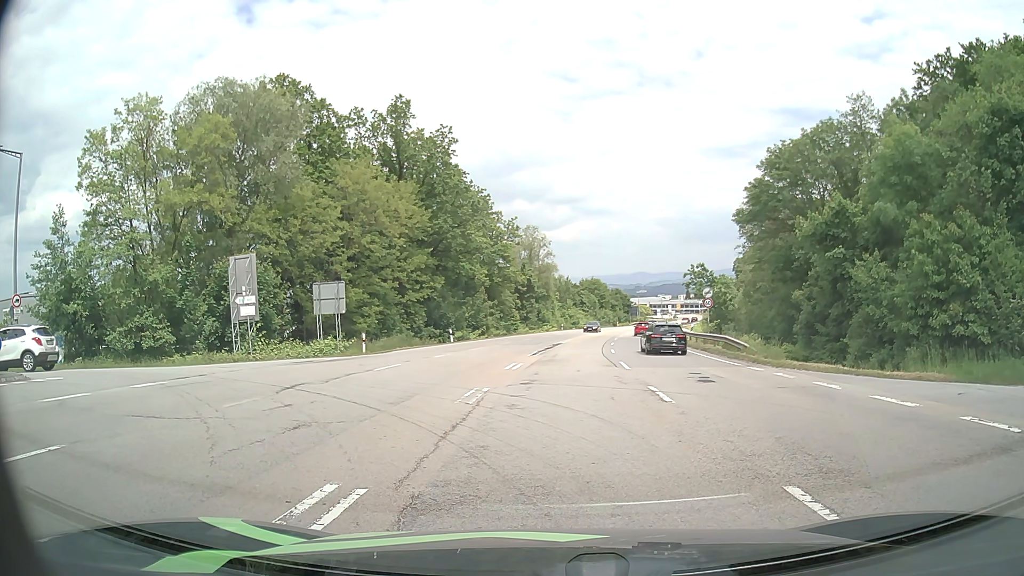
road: secondary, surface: asphalt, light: Day
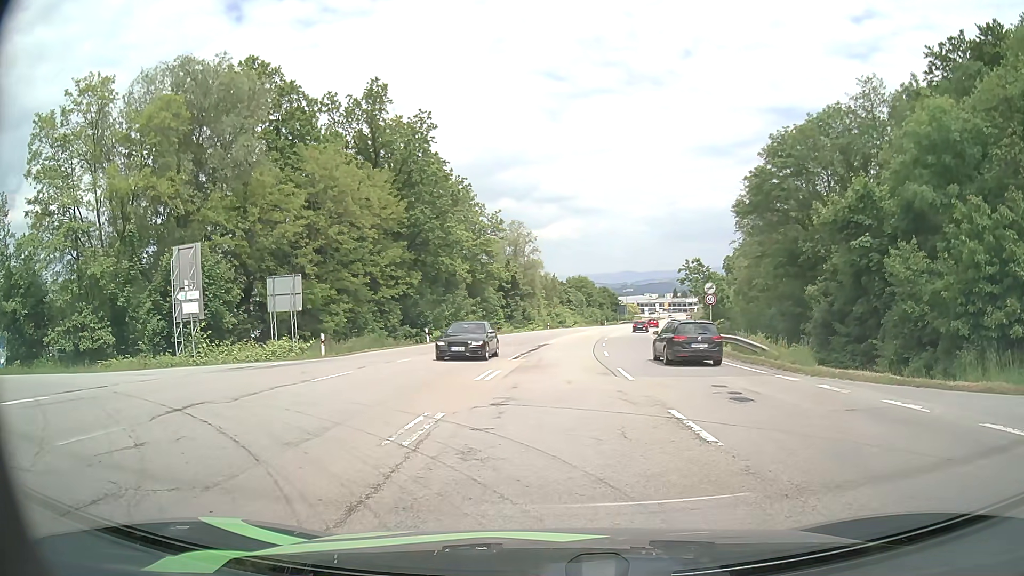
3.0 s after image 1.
(+0.1, +4.3) m; +2°
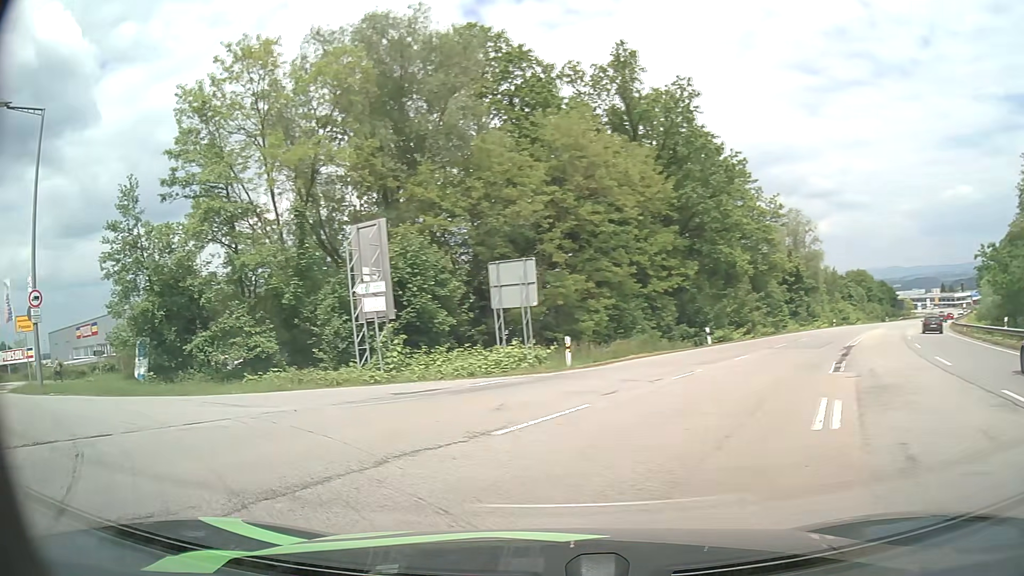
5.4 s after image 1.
(-0.8, +8.0) m; -22°
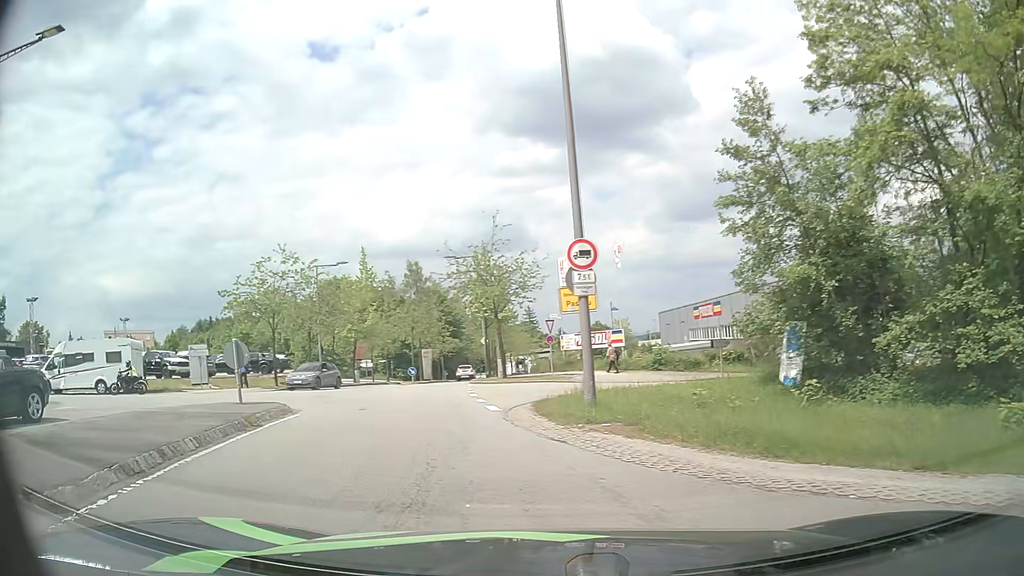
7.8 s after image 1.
(-4.9, +8.8) m; -55°
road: residential
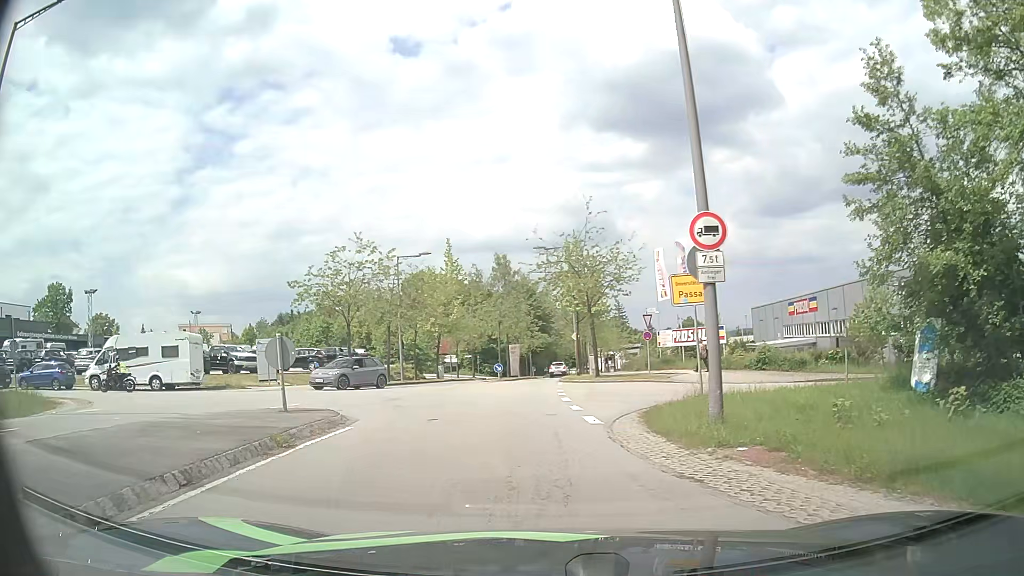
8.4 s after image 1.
(-0.2, +2.6) m; -8°
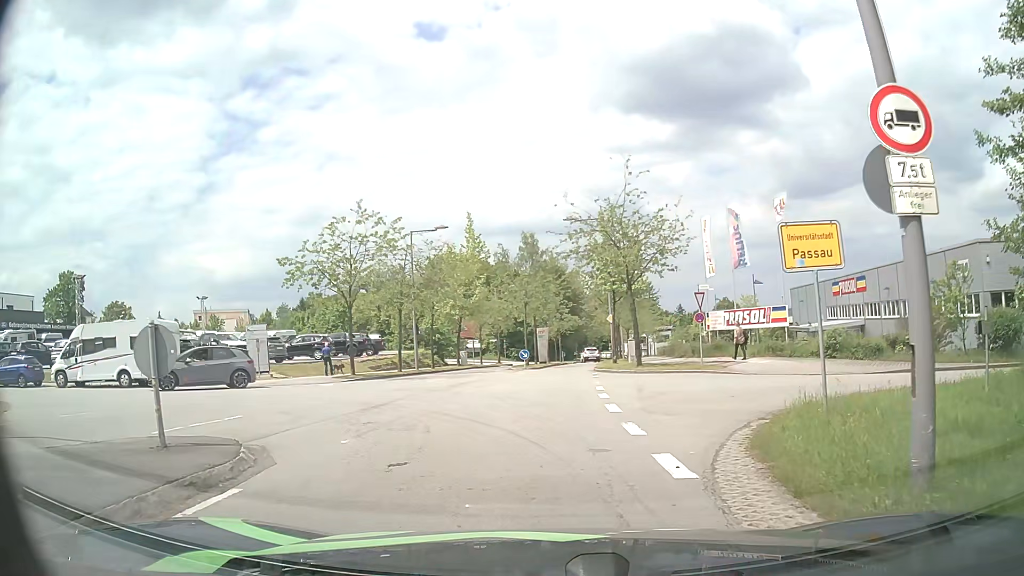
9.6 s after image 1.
(-0.2, +5.1) m; -3°
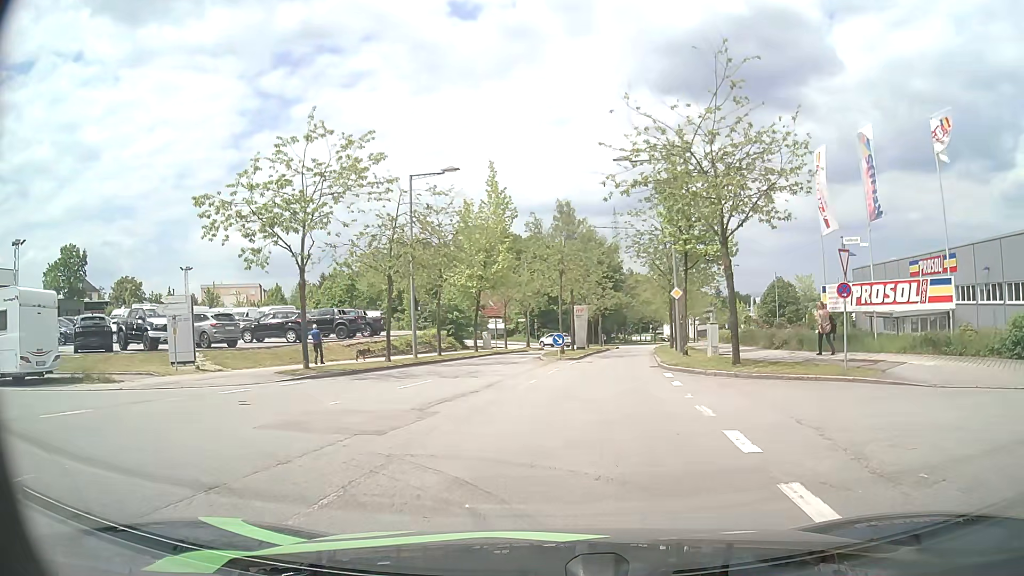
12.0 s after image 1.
(-0.4, +10.8) m; -4°
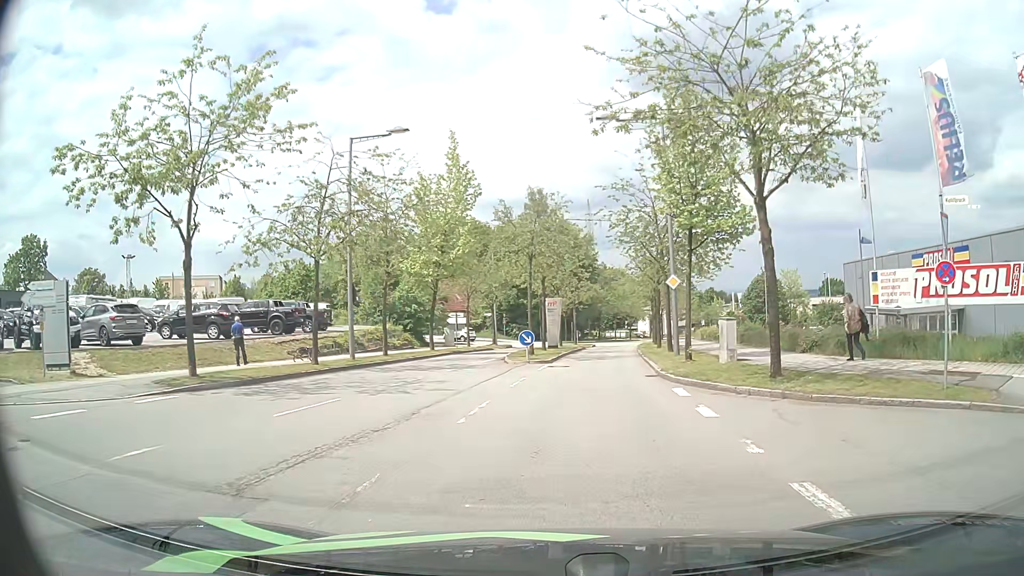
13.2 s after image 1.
(+0.1, +6.0) m; +3°
(0, +10) (+1, +20) (+2, +30) (+4, +40) (+5, +50) (+6, +60) (+7, +70) (+9, +79) (+12, +89) (+15, +99) m
